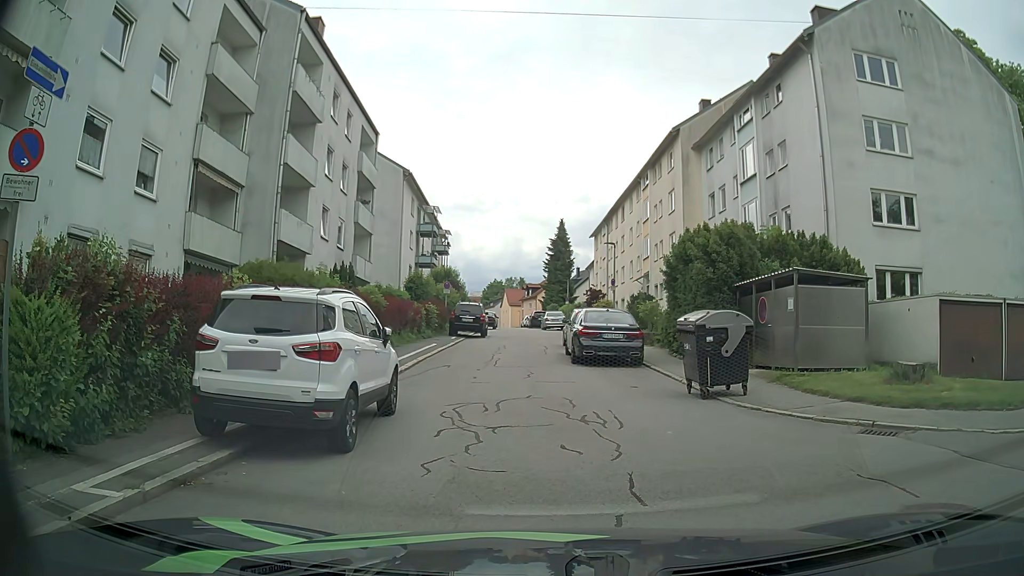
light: Day
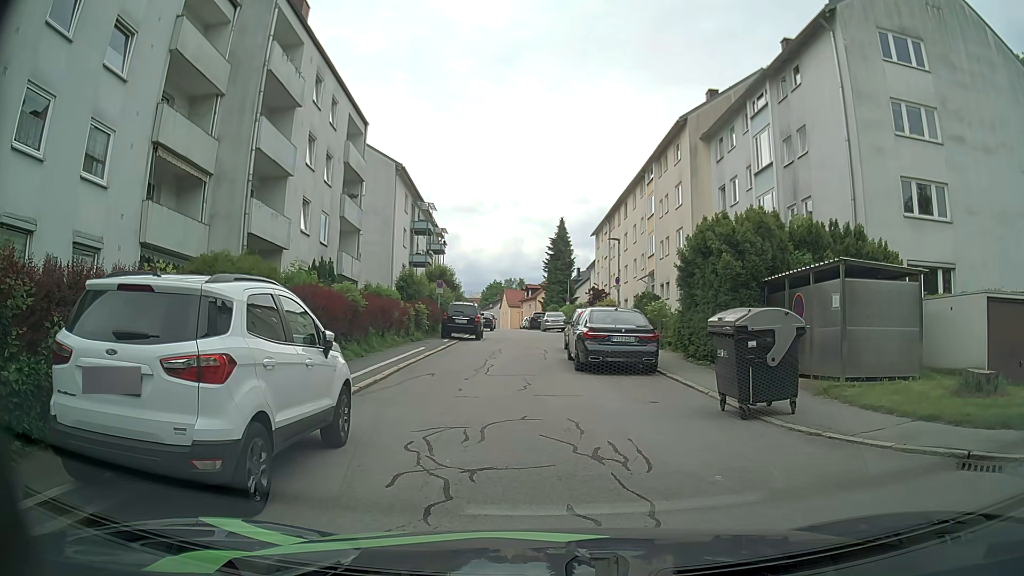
(0.0, +2.4) m; 0°
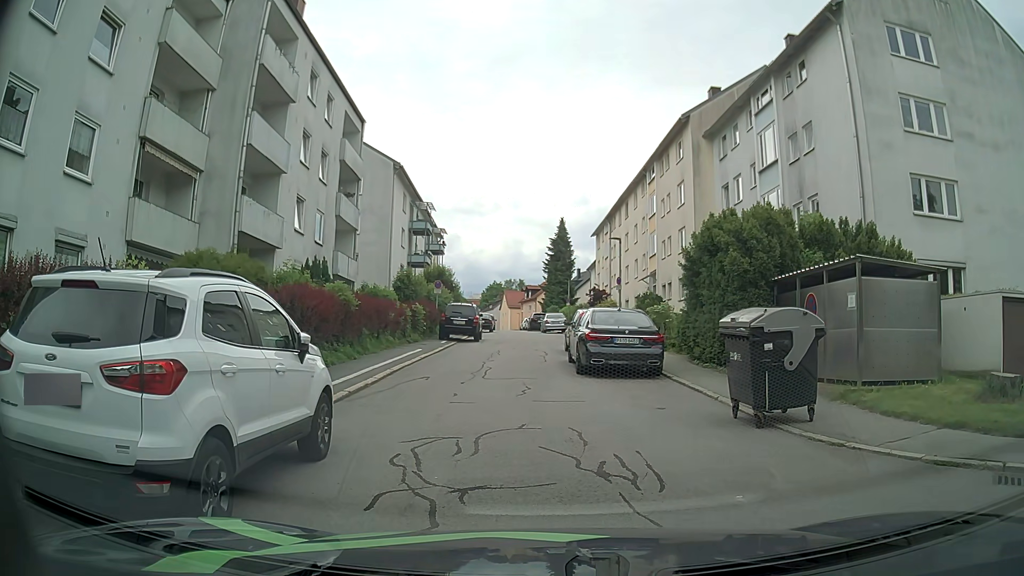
(0.0, +0.7) m; 0°
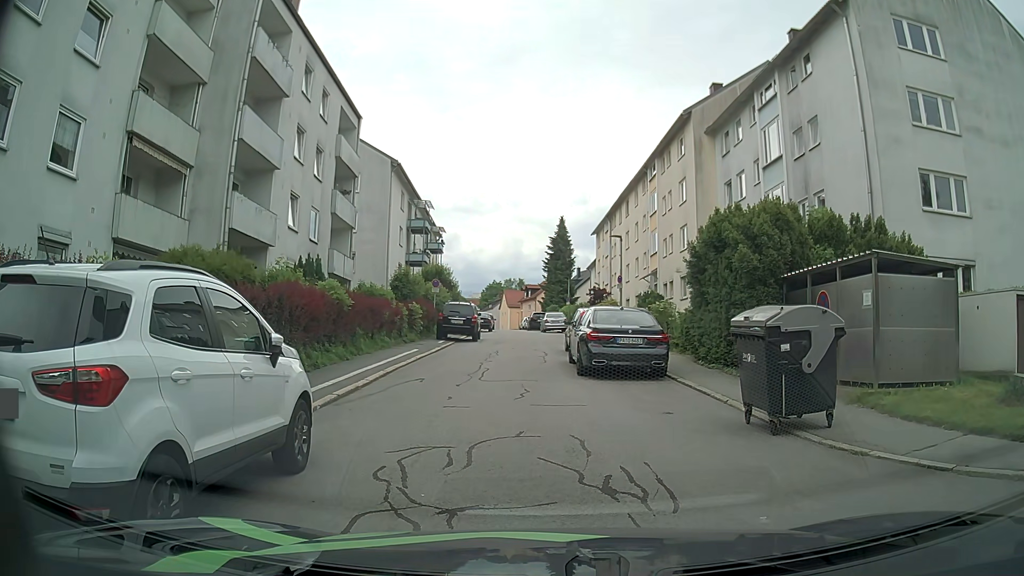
(0.0, +0.6) m; 0°
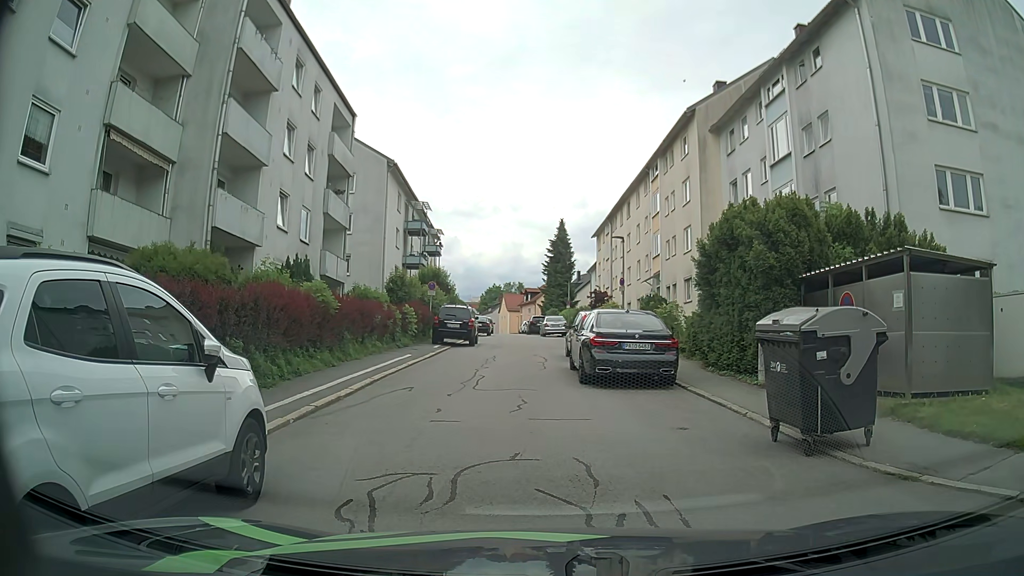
(0.0, +1.1) m; 0°
